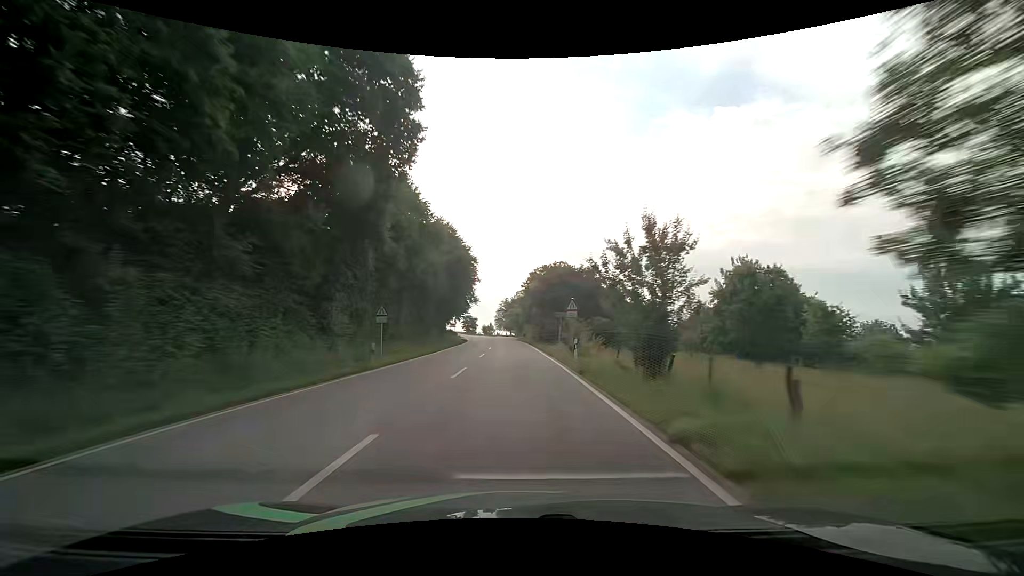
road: secondary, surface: asphalt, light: Day
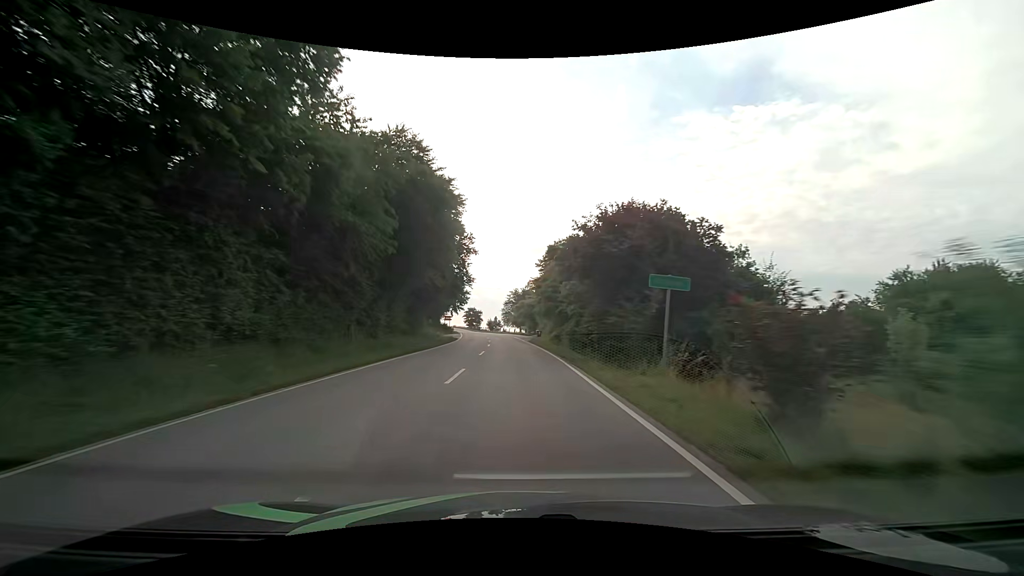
(-0.3, +26.5) m; -1°
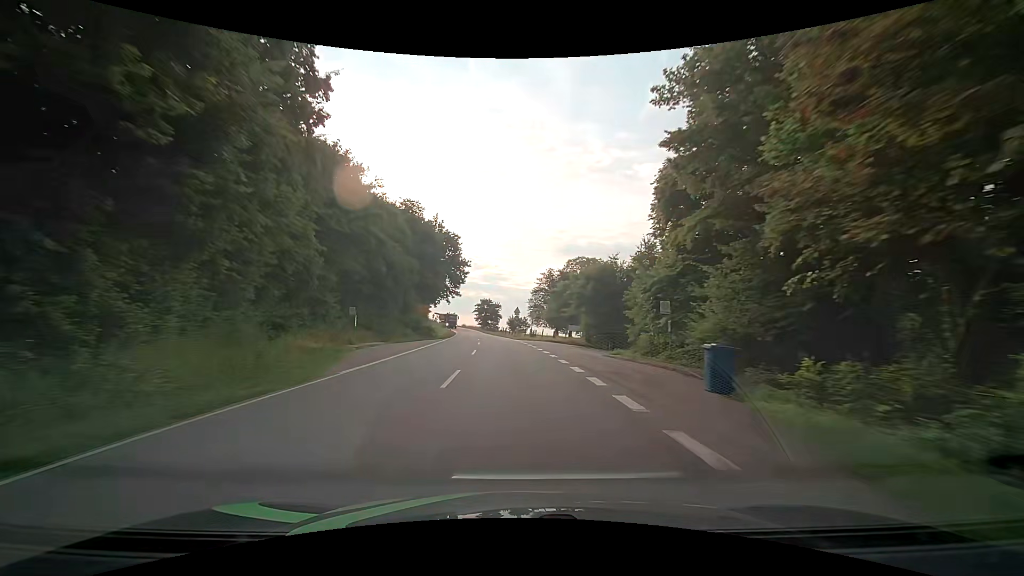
(-1.3, +48.9) m; -4°
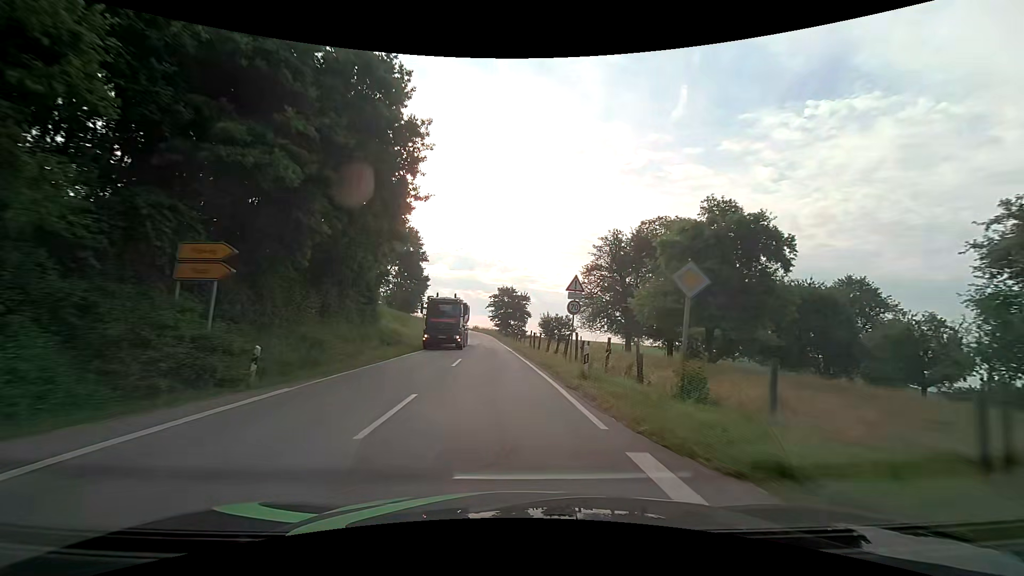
(-0.9, +40.1) m; -3°
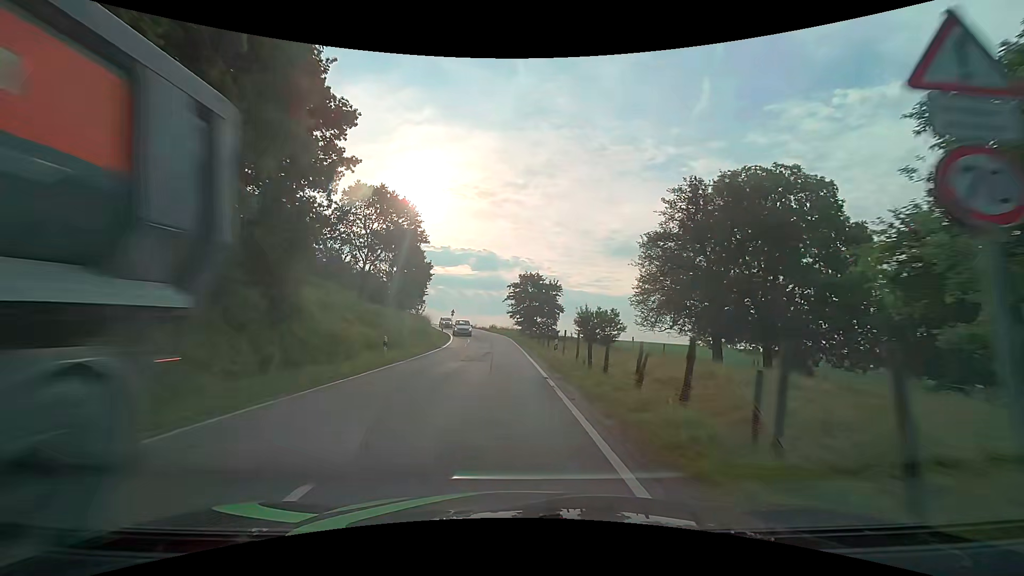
(-0.5, +17.9) m; -3°
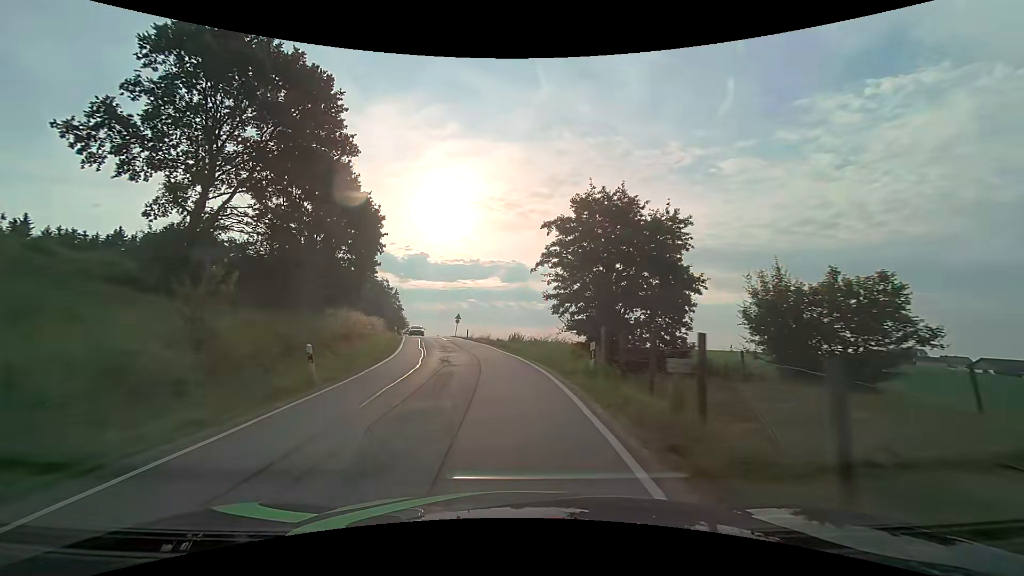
(-1.0, +35.3) m; -4°
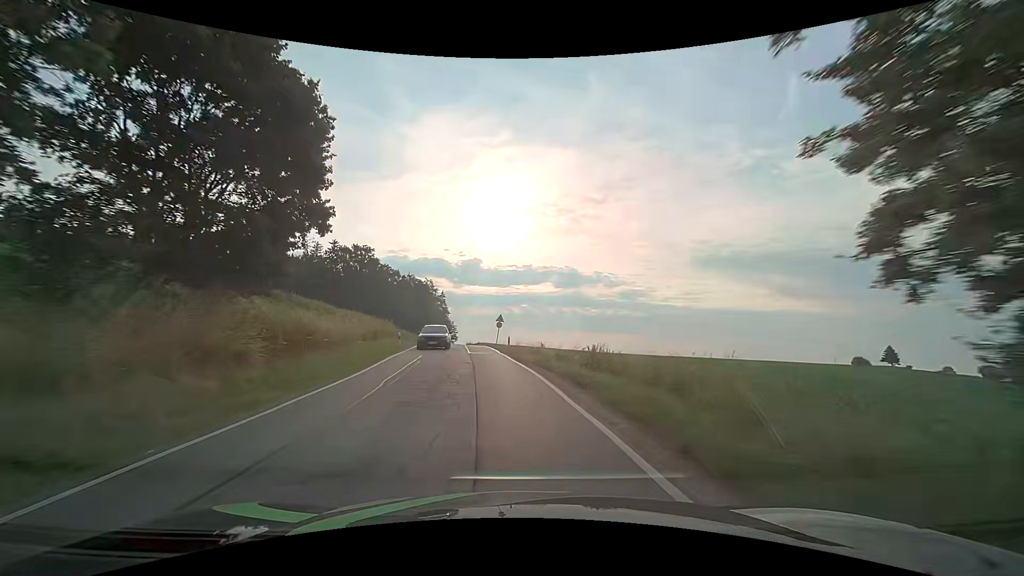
(-0.8, +17.8) m; -6°
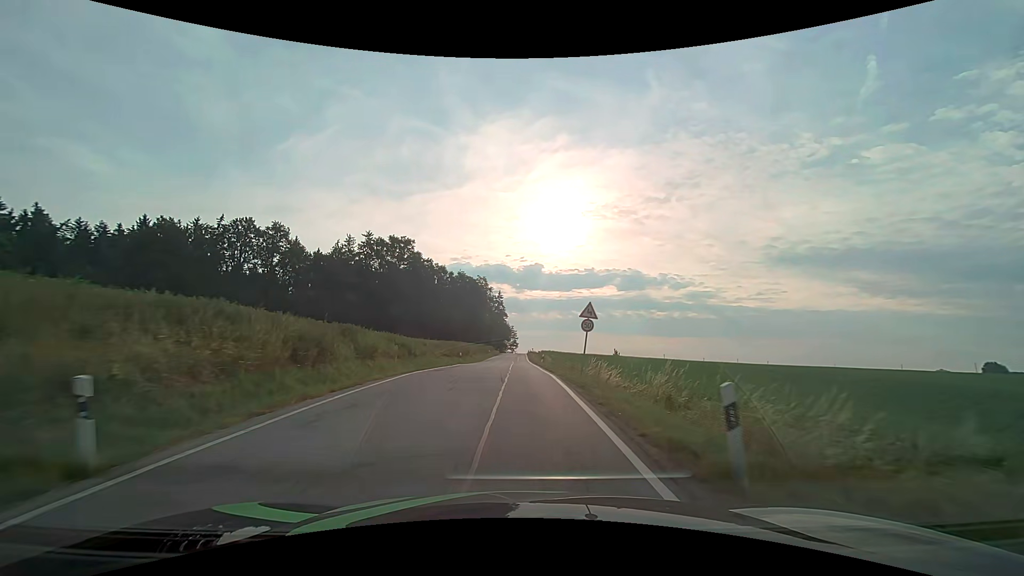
(-1.9, +27.0) m; -7°
